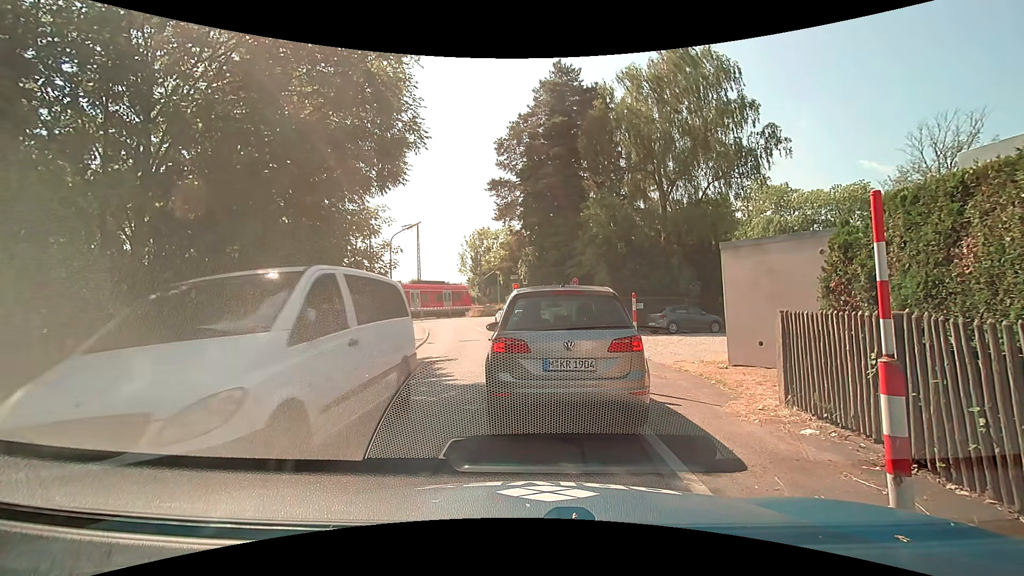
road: residential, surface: asphalt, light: Day
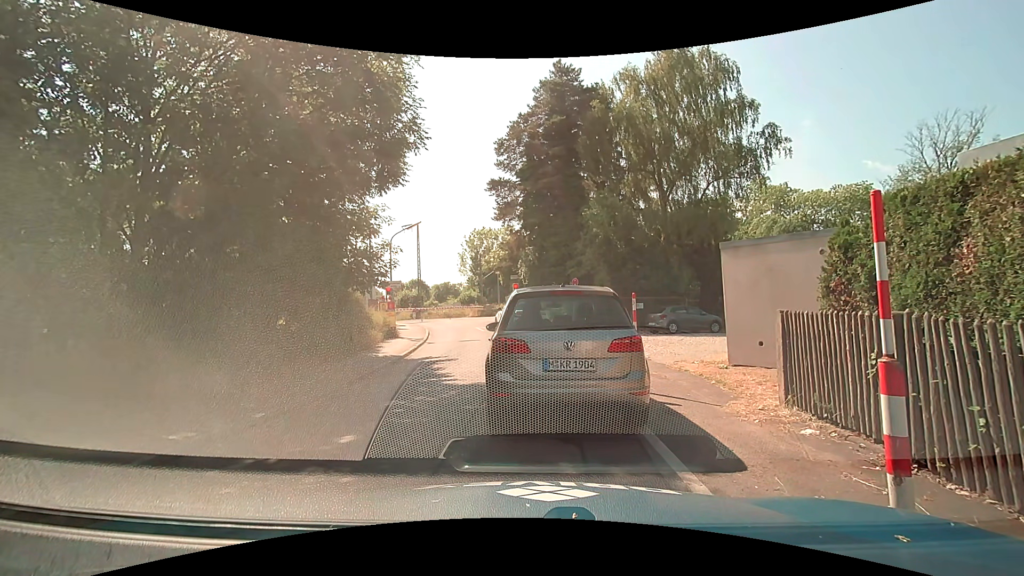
(0.0, 0.0) m; 0°
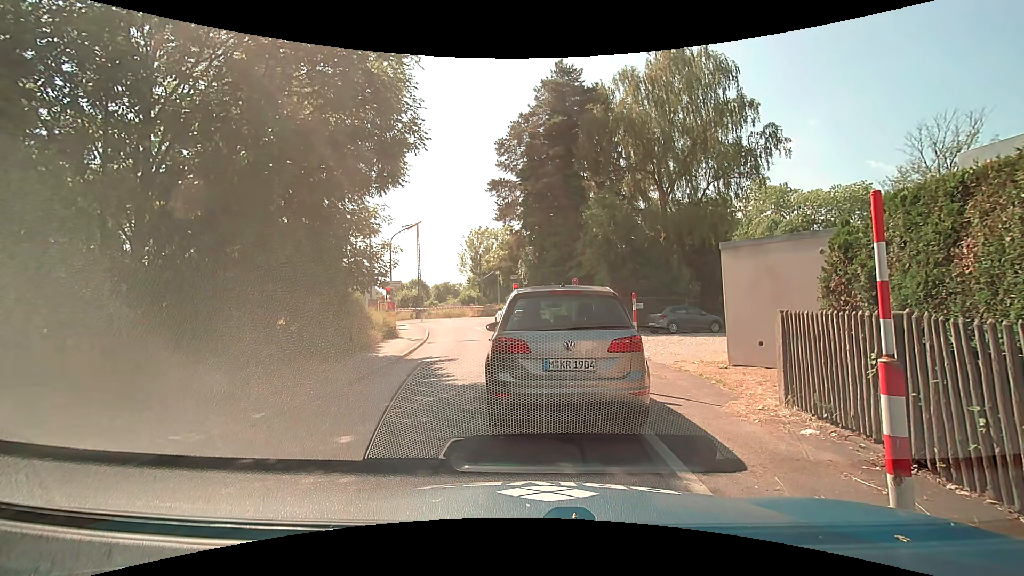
(0.0, 0.0) m; 0°
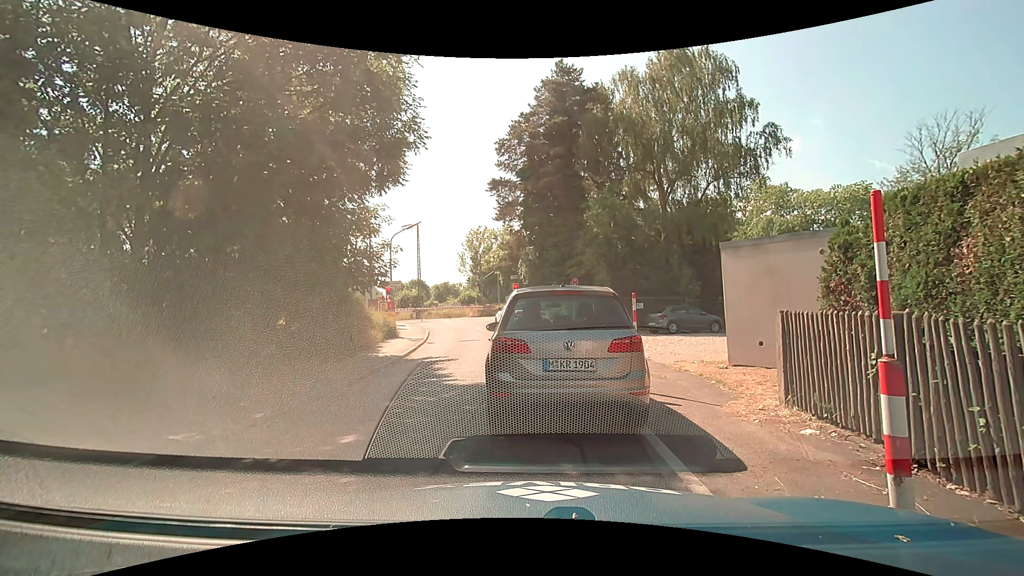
(0.0, 0.0) m; 0°
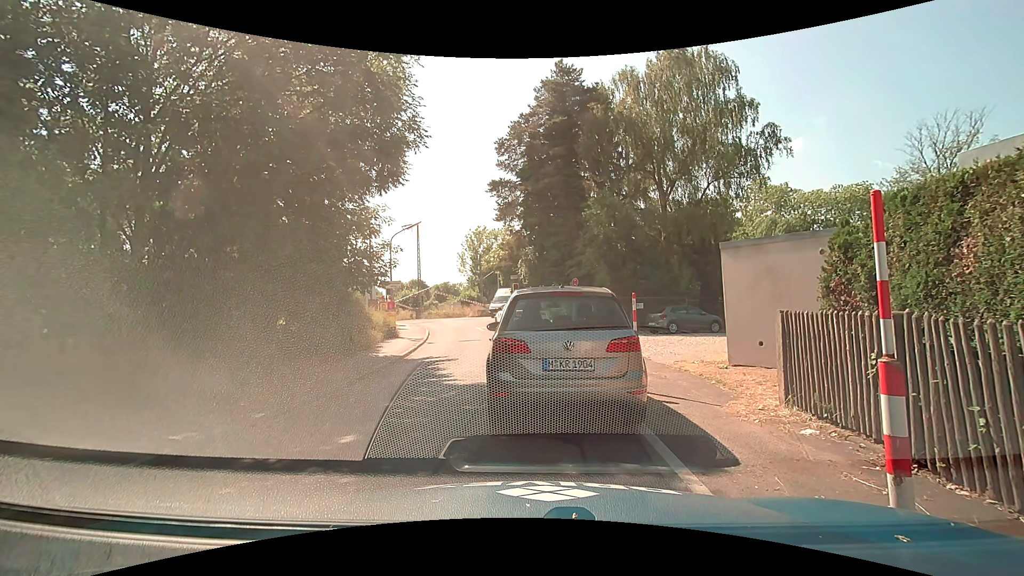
(0.0, 0.0) m; 0°
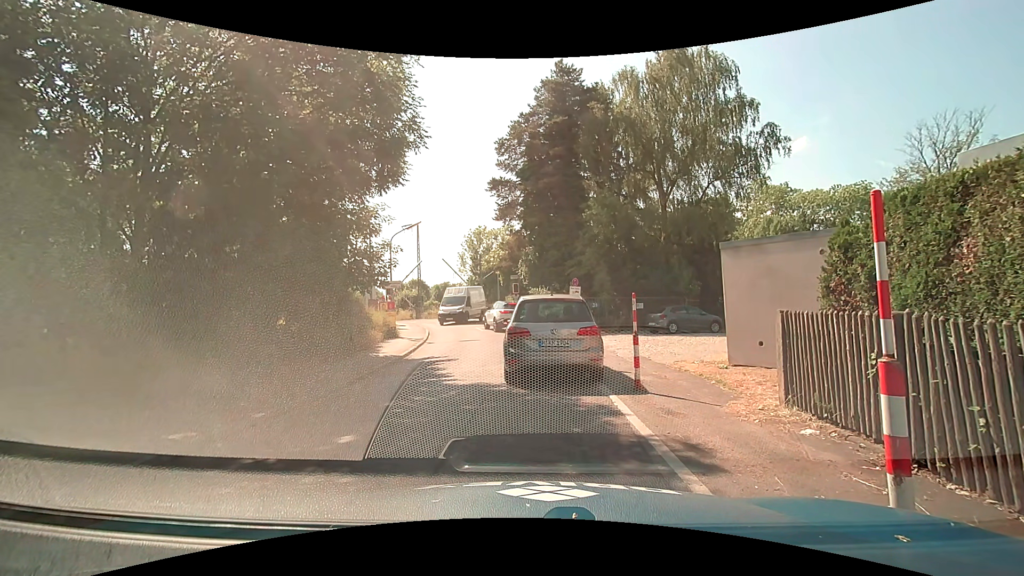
(0.0, 0.0) m; 0°
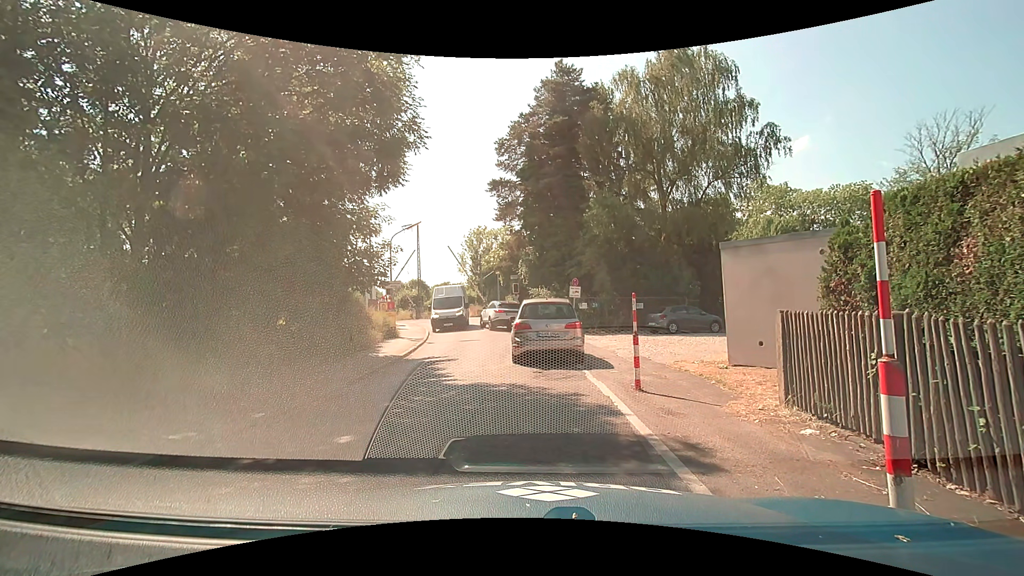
(0.0, 0.0) m; 0°
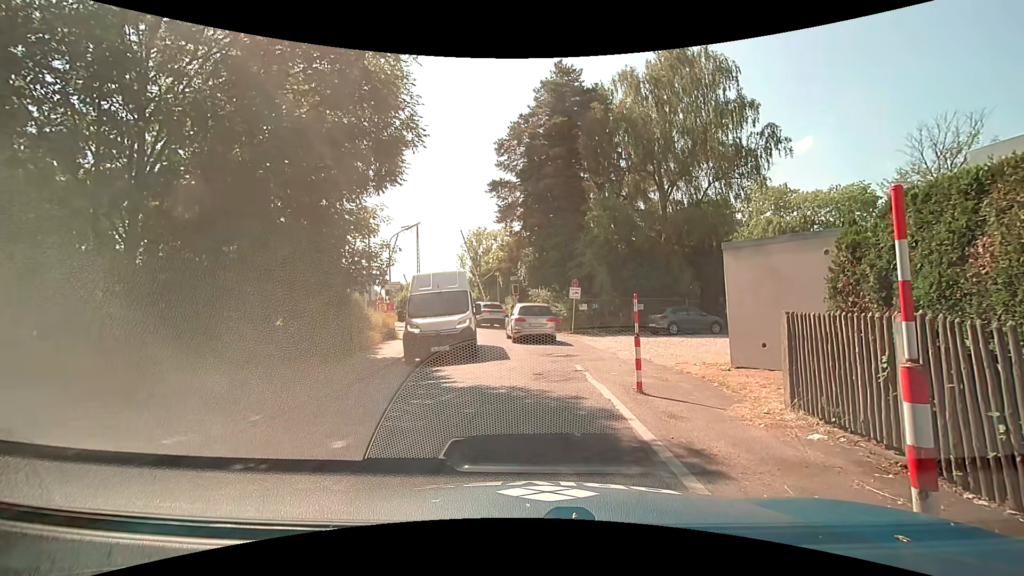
(0.0, +0.1) m; 0°
